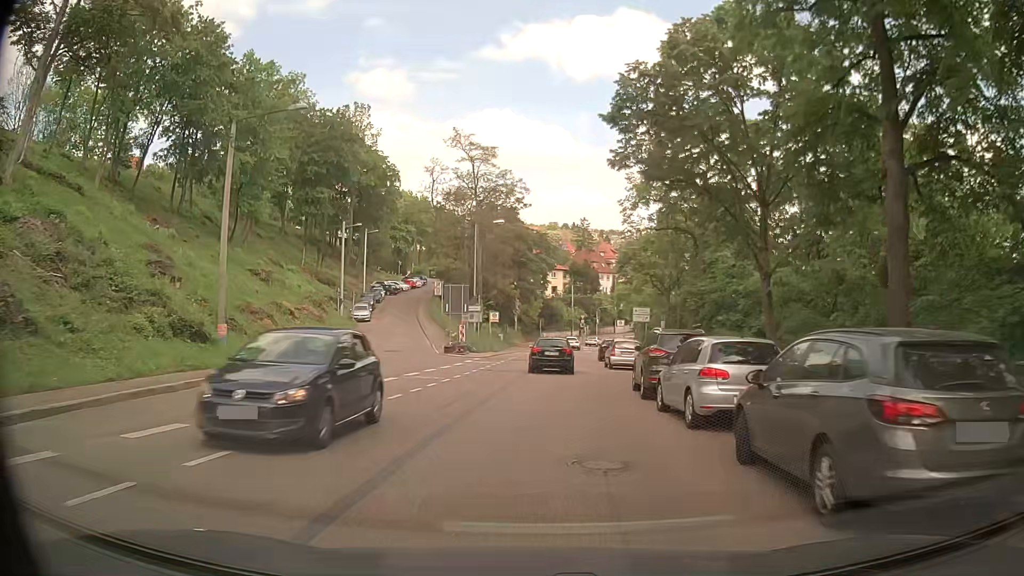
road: secondary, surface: asphalt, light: Day
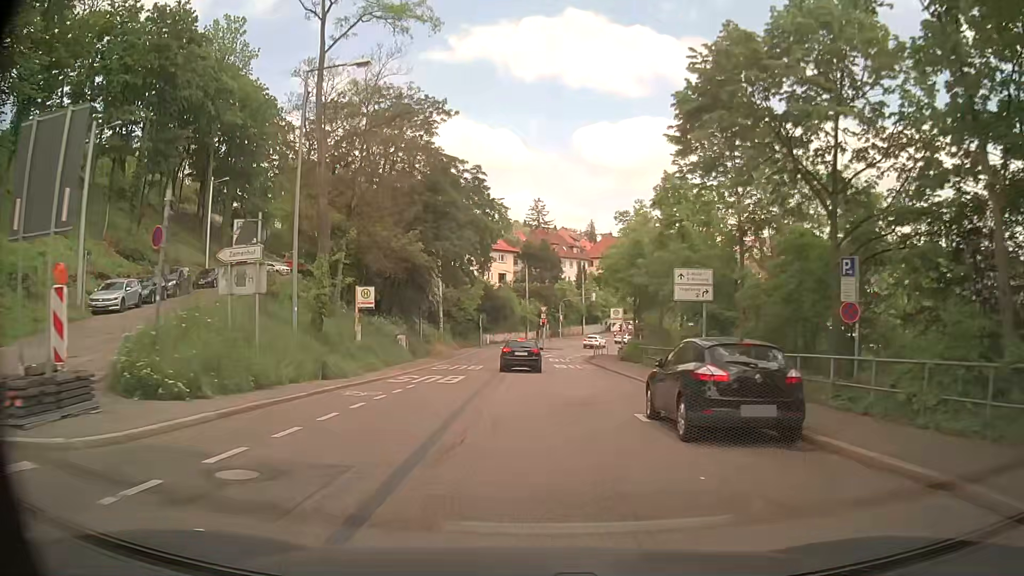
(+1.1, +33.5) m; +3°
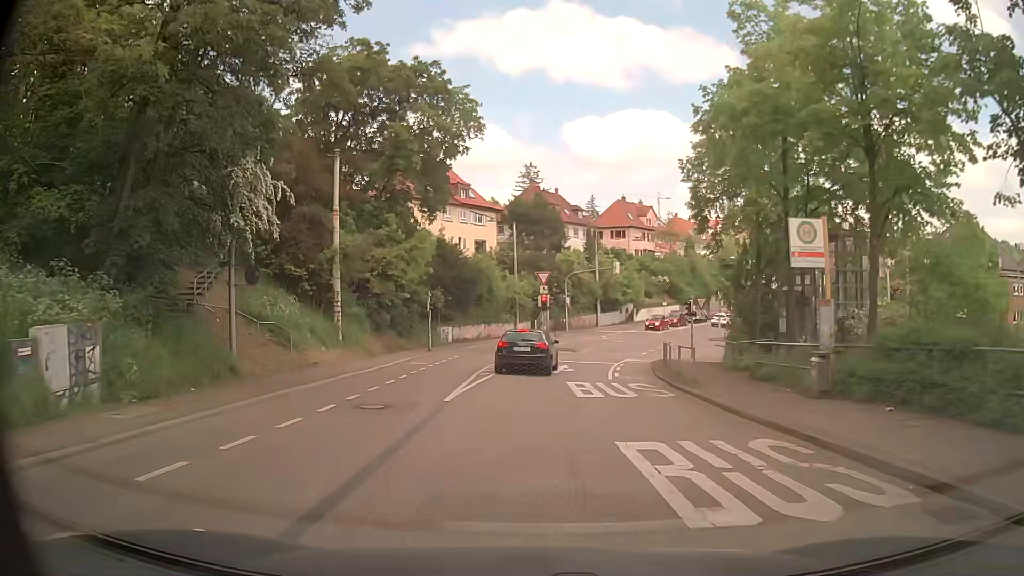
(+0.4, +30.9) m; +1°
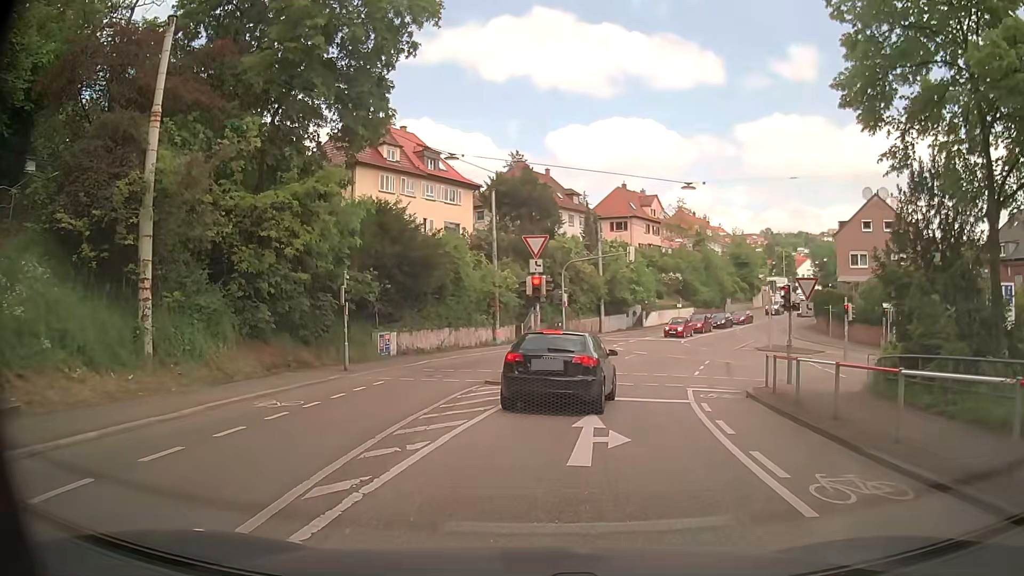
(0.0, +14.8) m; +1°
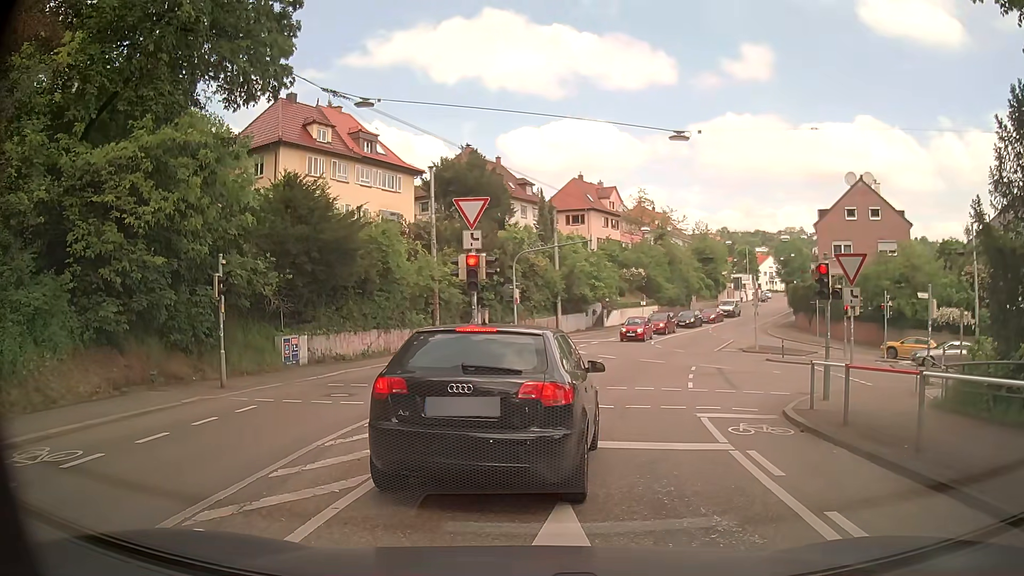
(+0.3, +5.7) m; +6°
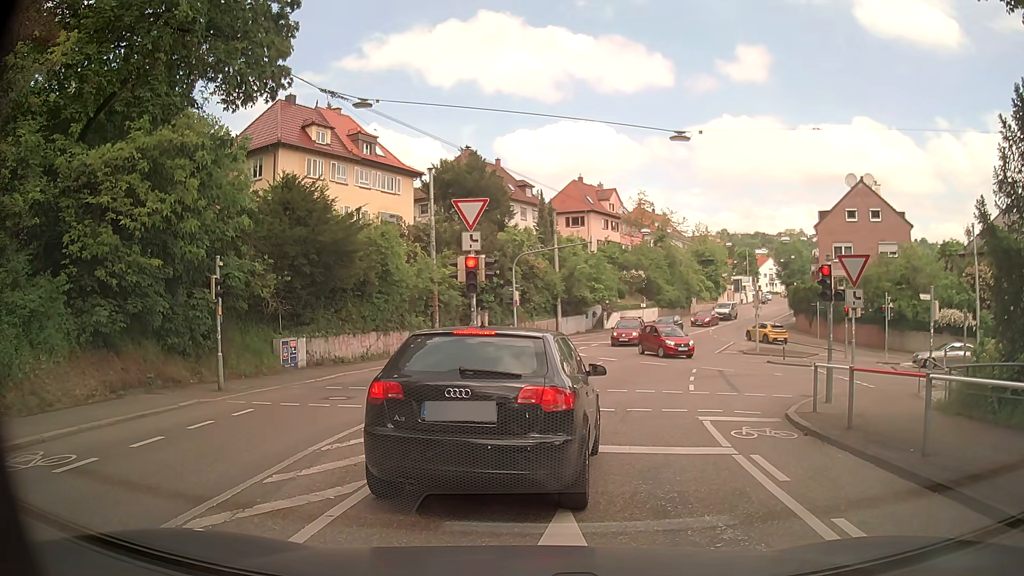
(0.0, +0.2) m; 0°
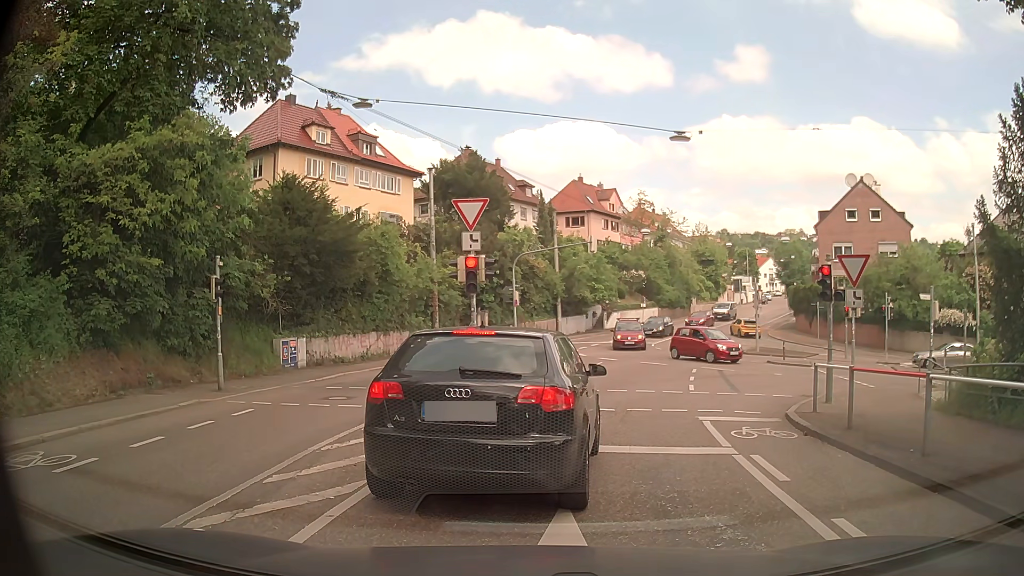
(0.0, 0.0) m; 0°
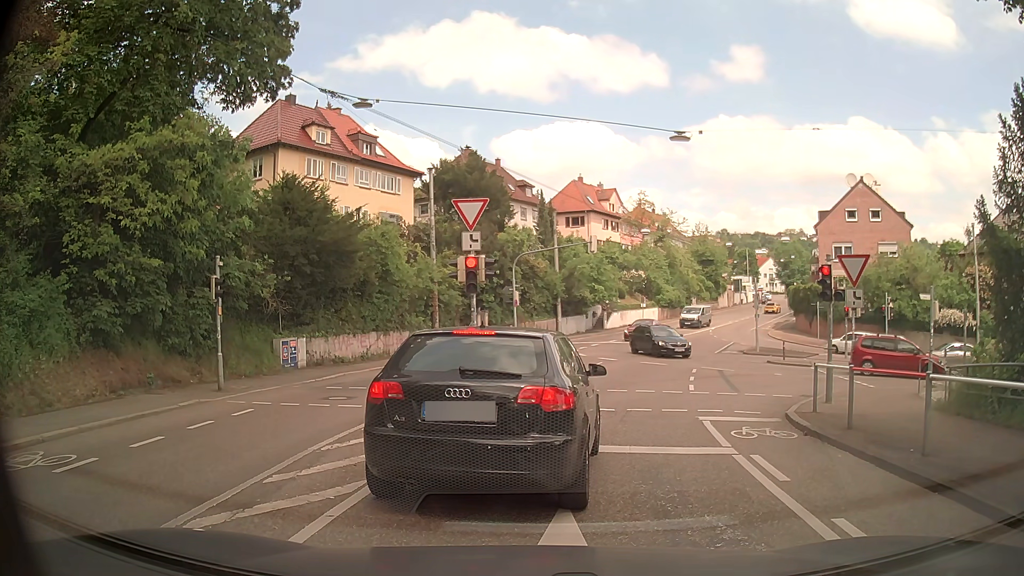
(0.0, 0.0) m; 0°
(0, +10) (+2, +20) (+4, +30) (+7, +39) (+11, +48) (+15, +57) (+20, +66) (+24, +75) (+29, +84) (+34, +93) m
